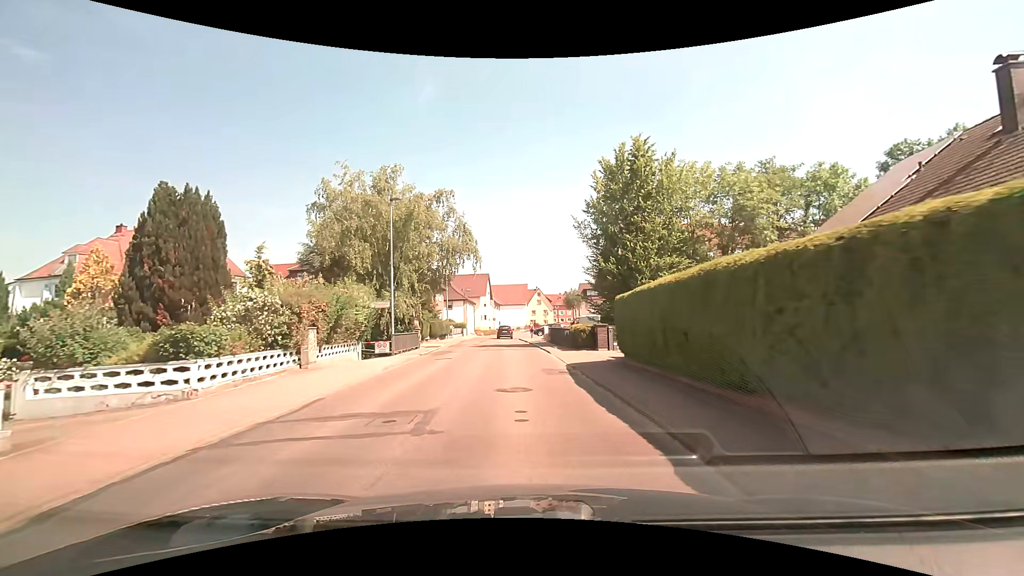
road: secondary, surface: asphalt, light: Day
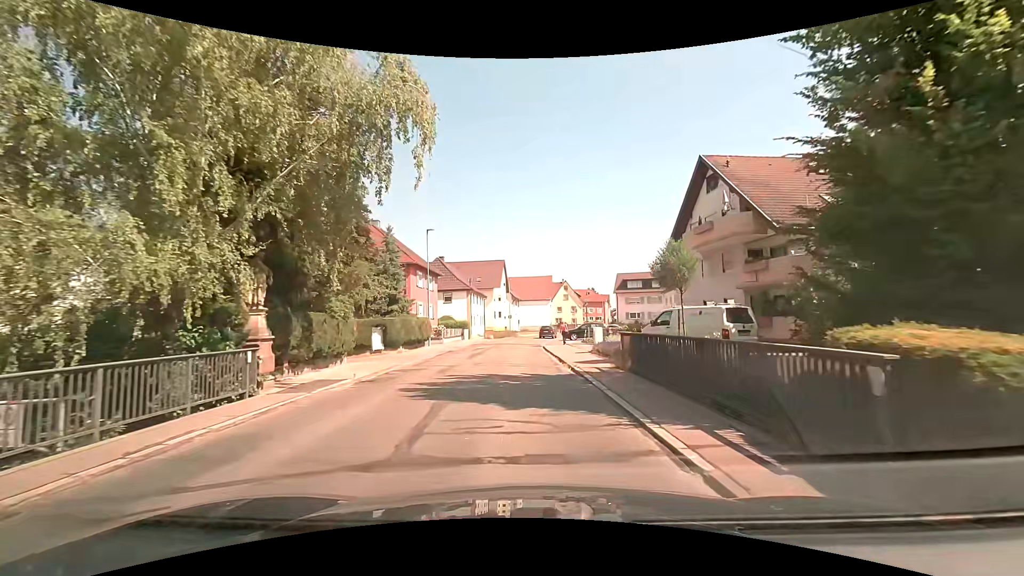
(-0.3, +21.4) m; -2°
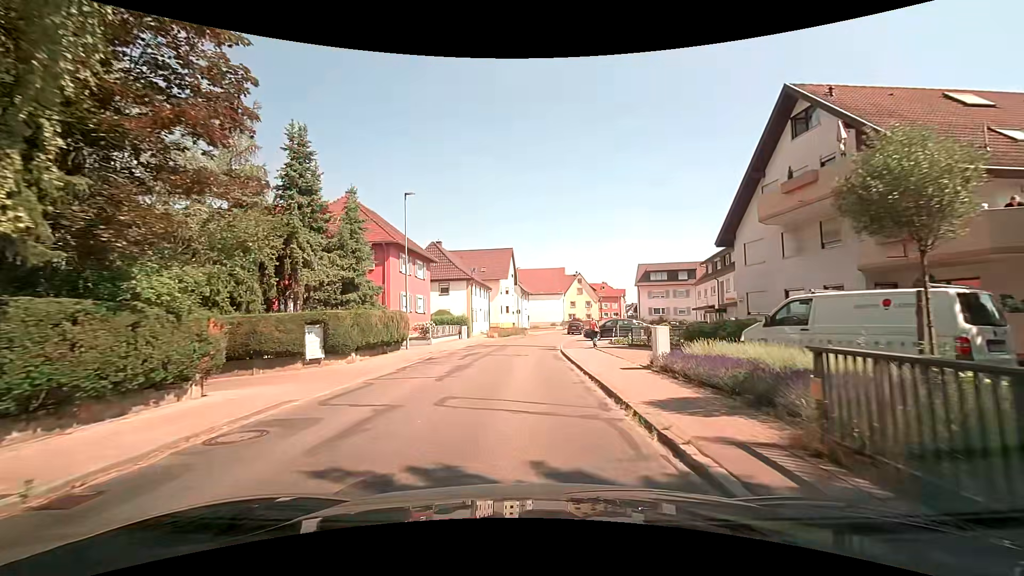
(0.0, +9.0) m; -1°
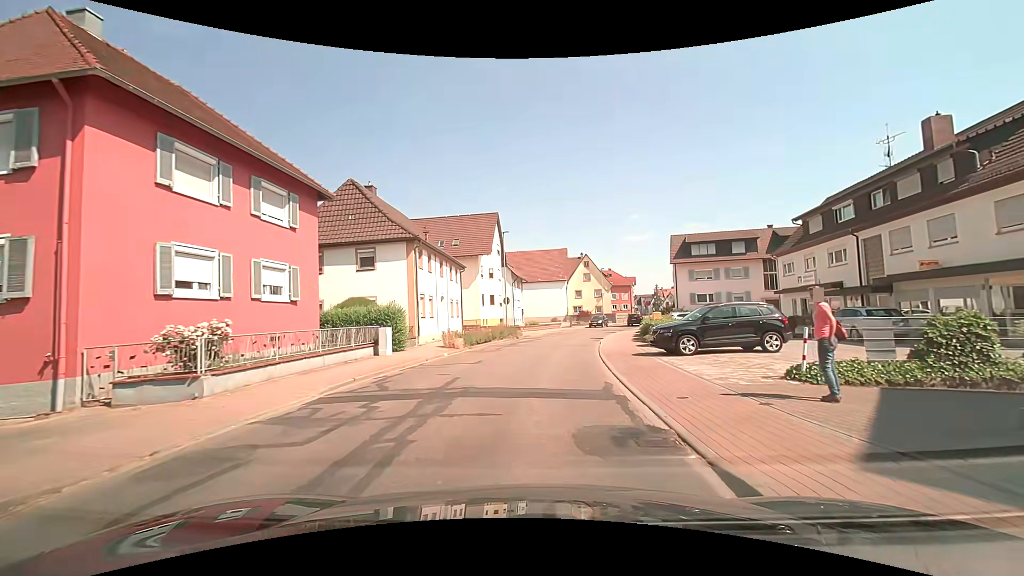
(+0.2, +22.4) m; +1°
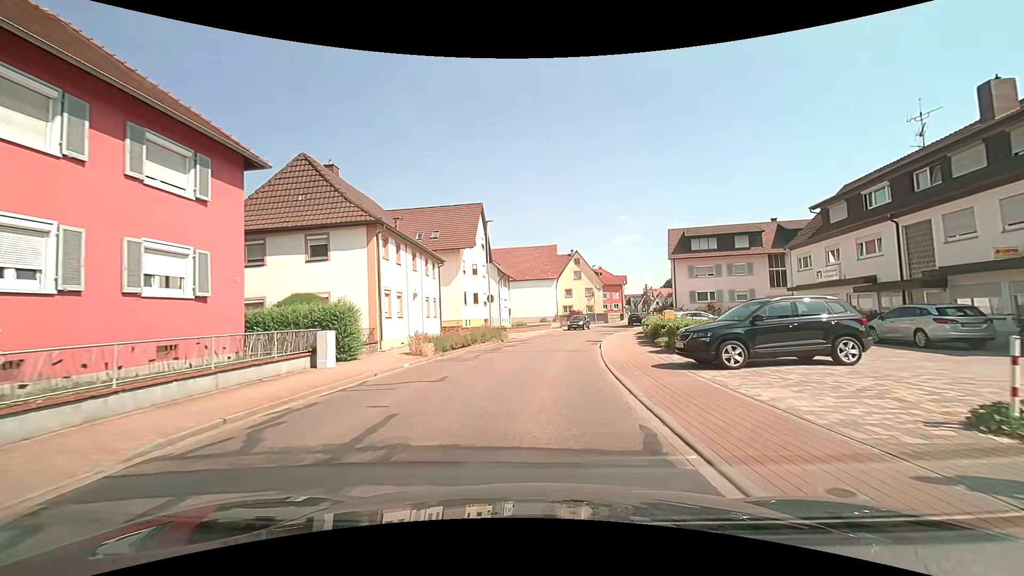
(0.0, +4.5) m; +1°
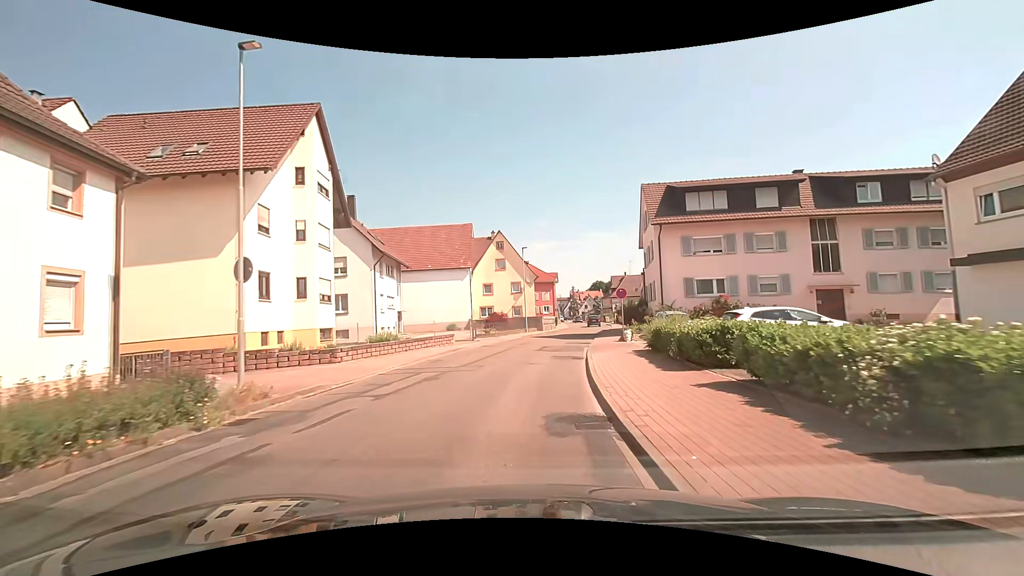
(+1.8, +22.5) m; +8°
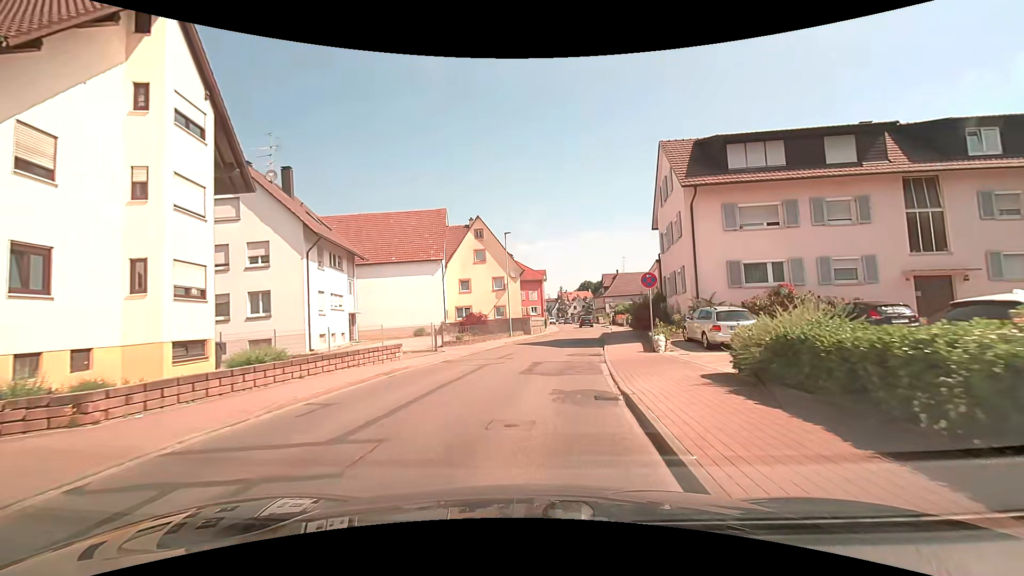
(+0.2, +9.1) m; +3°
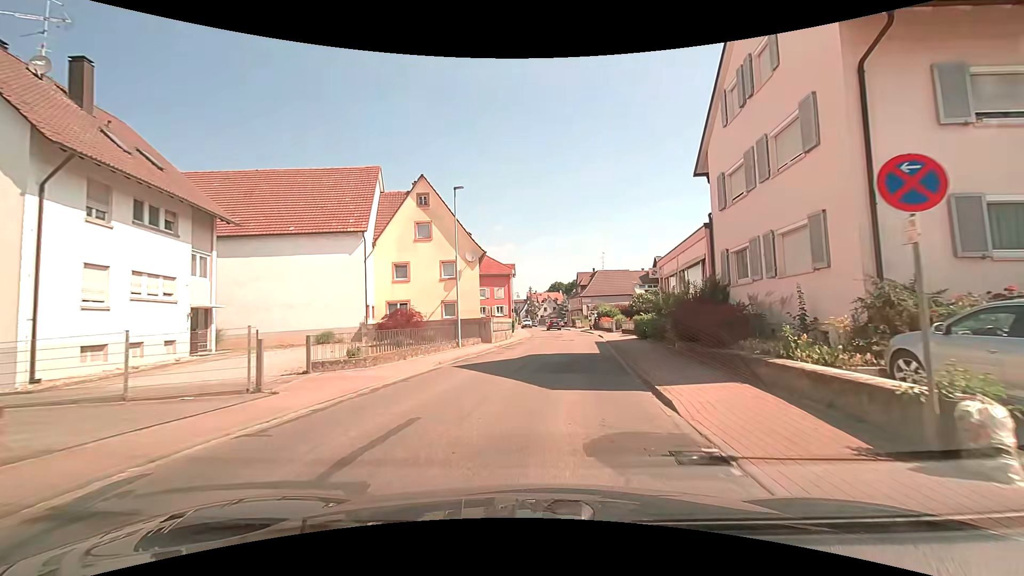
(+0.1, +13.7) m; +2°
(0, +10) (+1, +20) (+3, +30) (+4, +40) (+5, +50) (+5, +60) (+5, +70) (+3, +80) (+2, +90) (+1, +99) m
